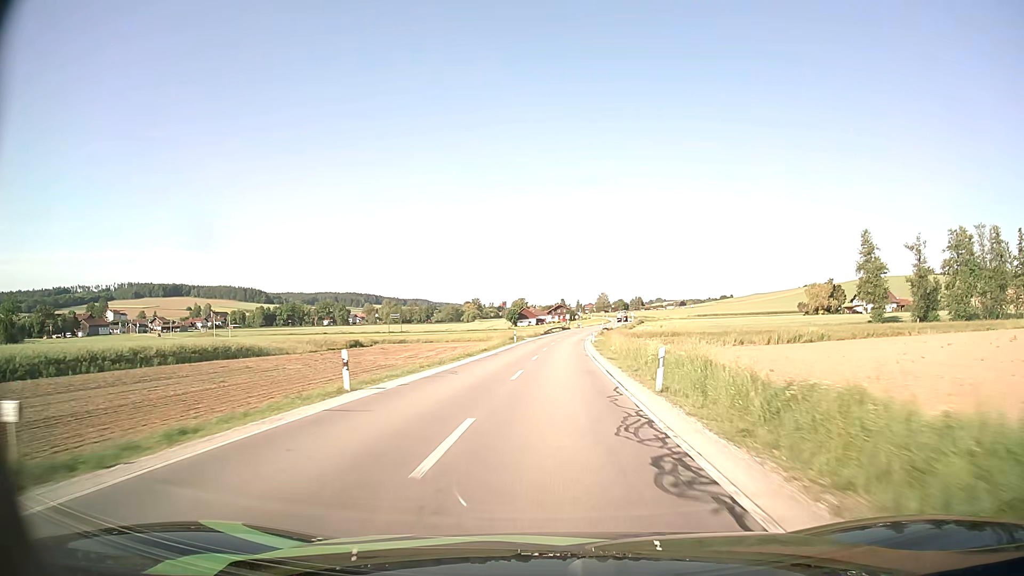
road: secondary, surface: asphalt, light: Day
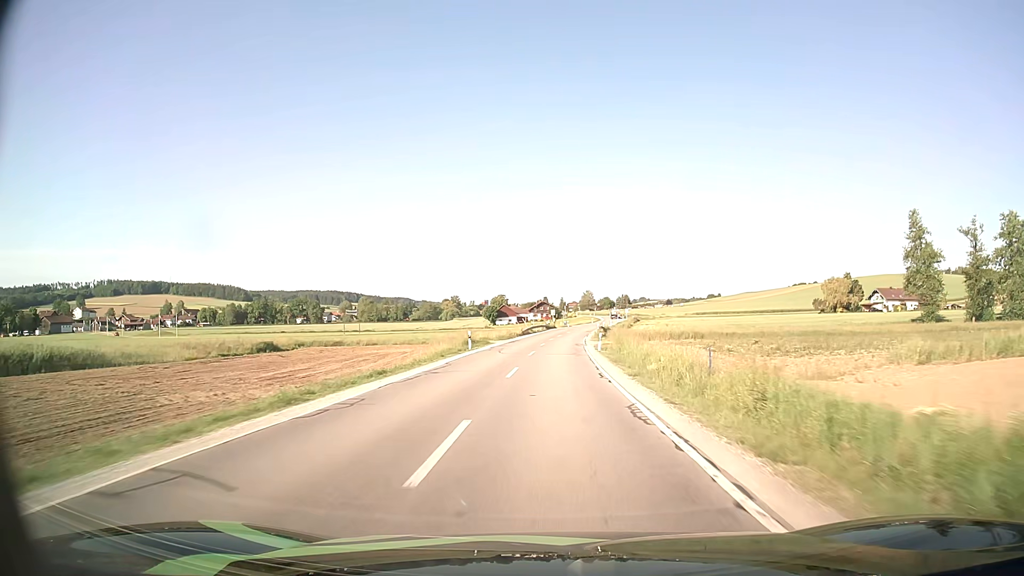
(+0.4, +24.4) m; +2°
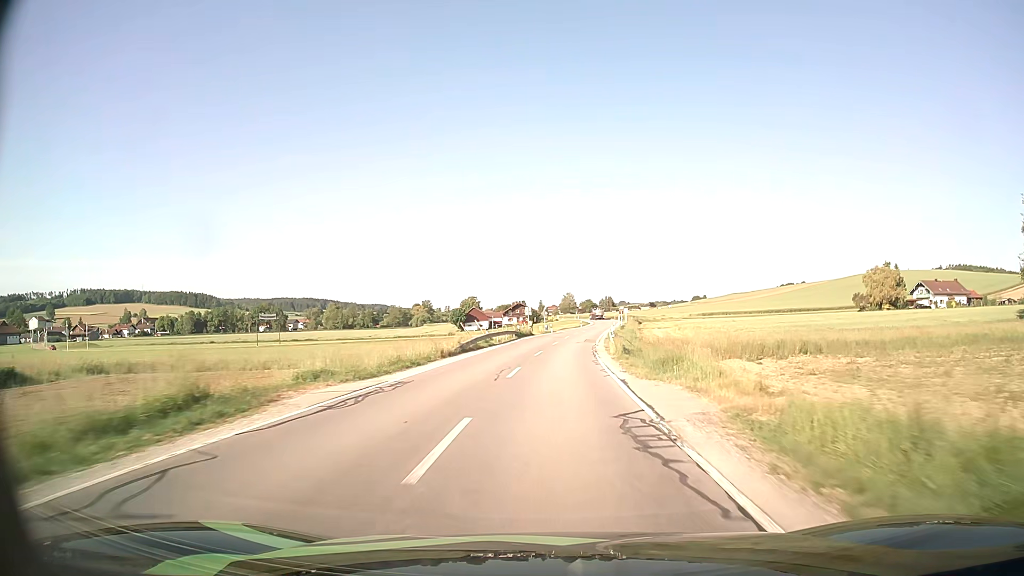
(+0.5, +35.8) m; +1°
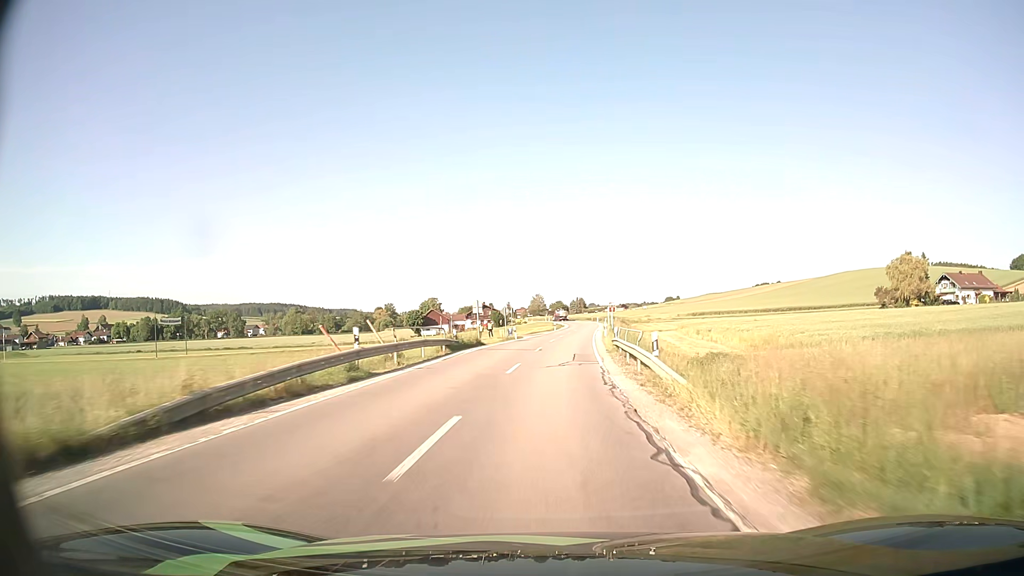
(+0.6, +23.4) m; +3°
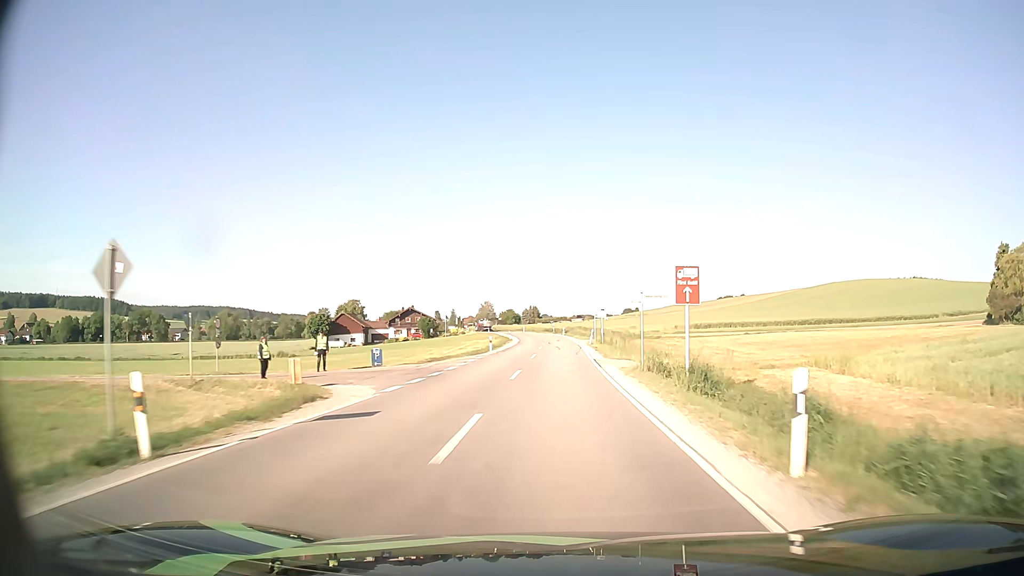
(+1.3, +46.7) m; +4°
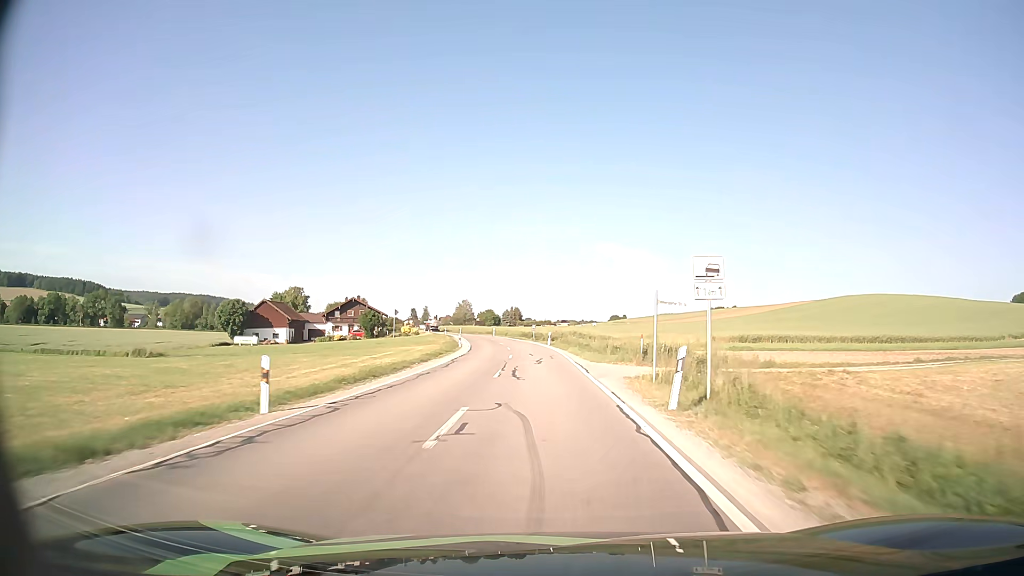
(+0.7, +35.7) m; +2°
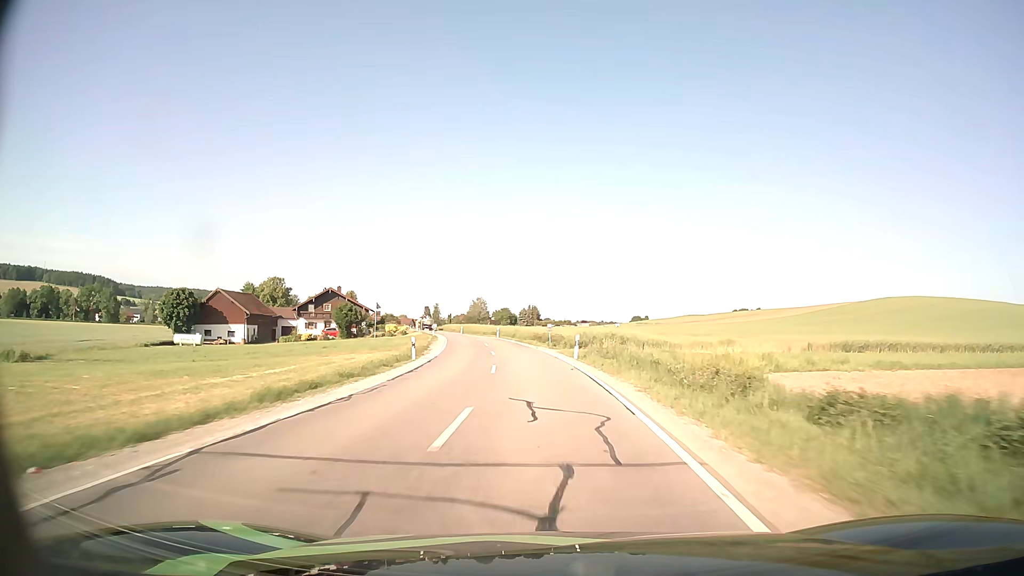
(-0.2, +24.0) m; -1°
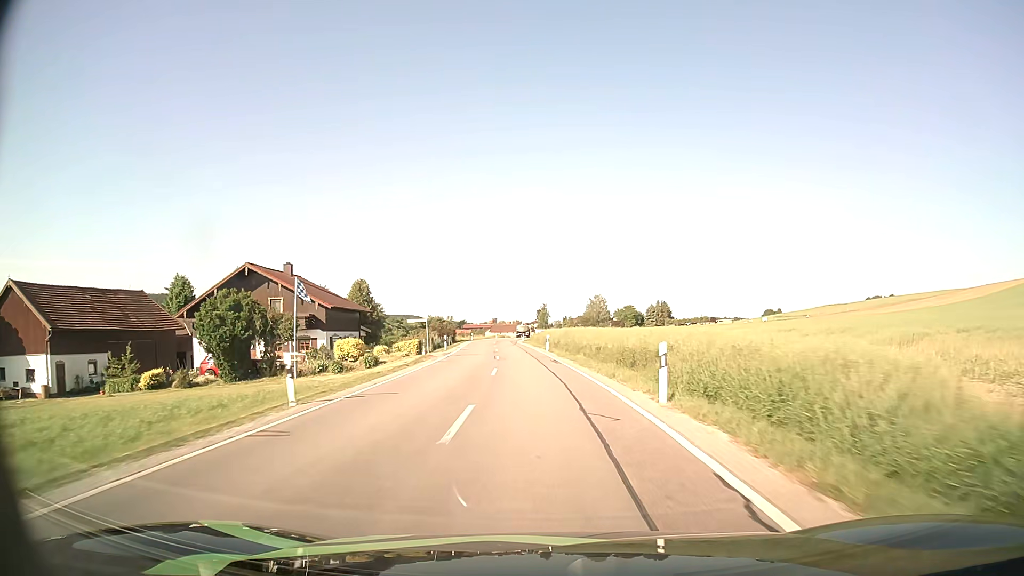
(-4.9, +59.2) m; -10°
(0, +10) (-1, +20) (-1, +30) (-2, +40) (-3, +50) (-4, +60) (-4, +70) (-5, +80) (-6, +90) (-6, +100) m
